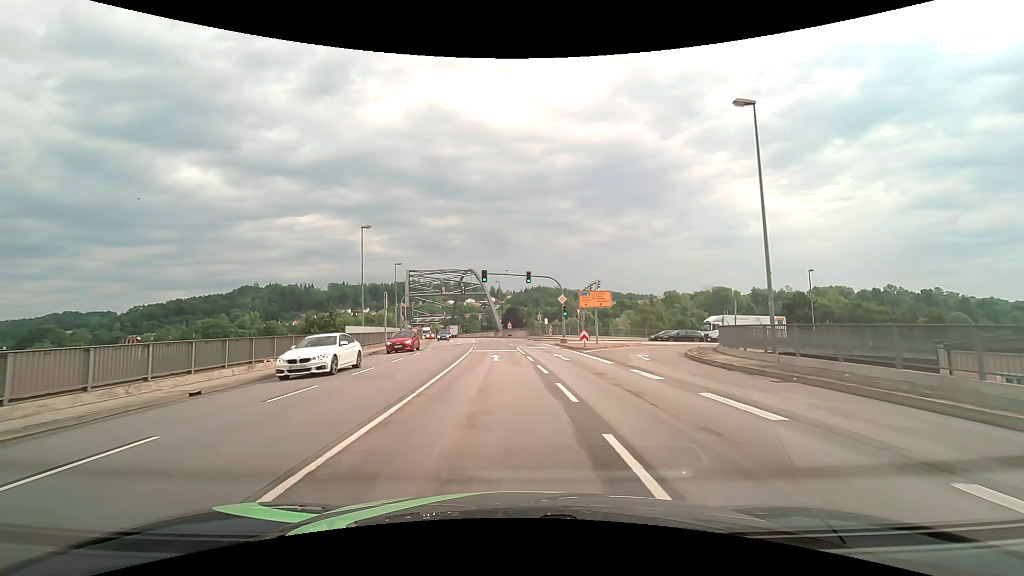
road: primary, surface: asphalt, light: Day
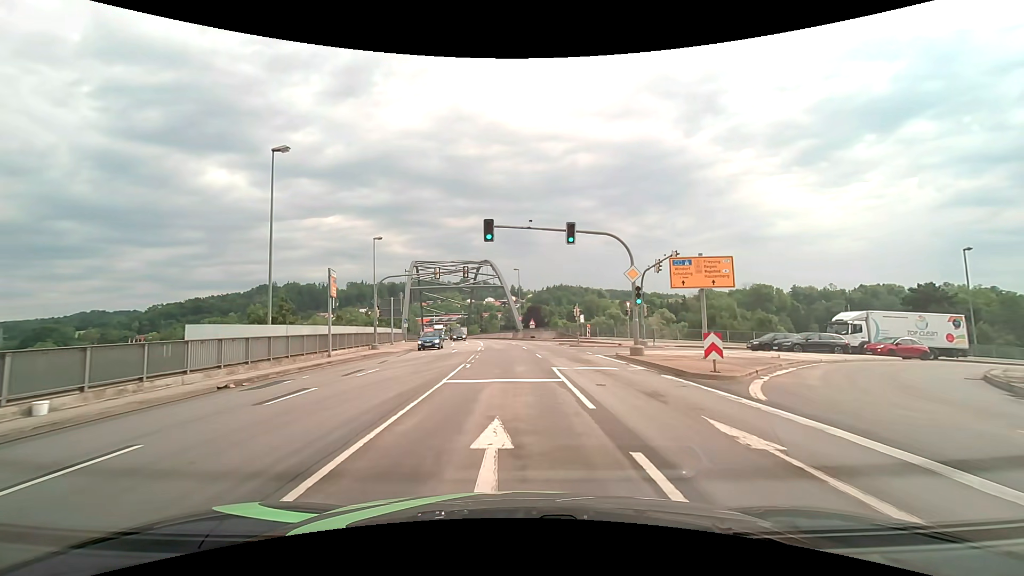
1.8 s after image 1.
(-0.6, +18.8) m; -3°
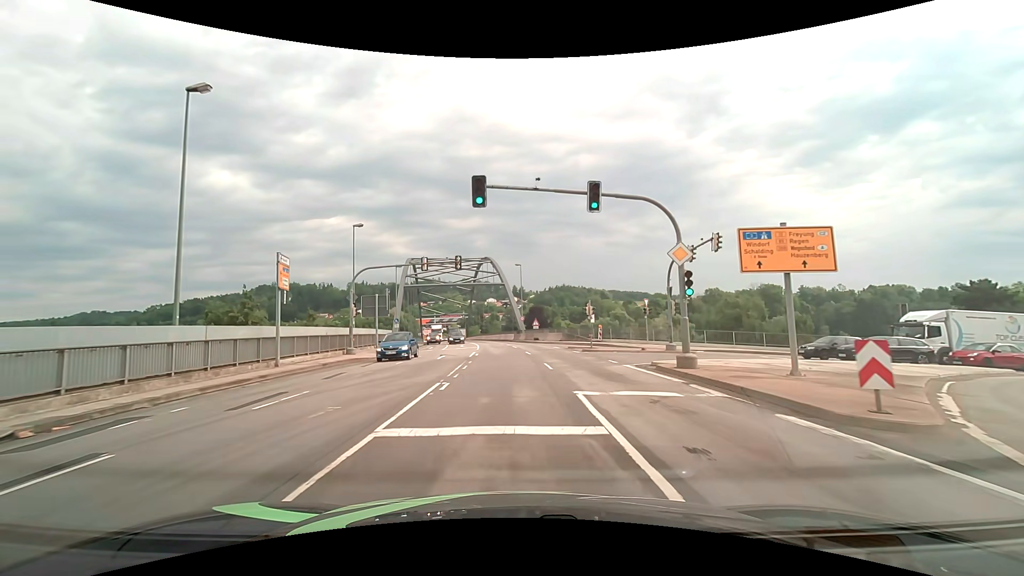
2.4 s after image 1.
(0.0, +6.4) m; 0°
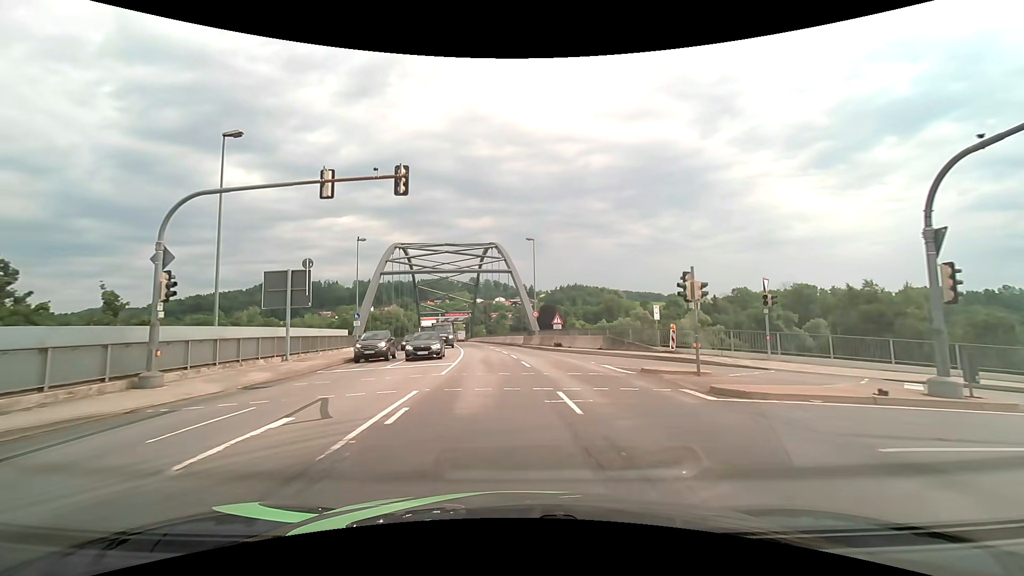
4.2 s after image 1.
(-0.2, +19.4) m; -1°
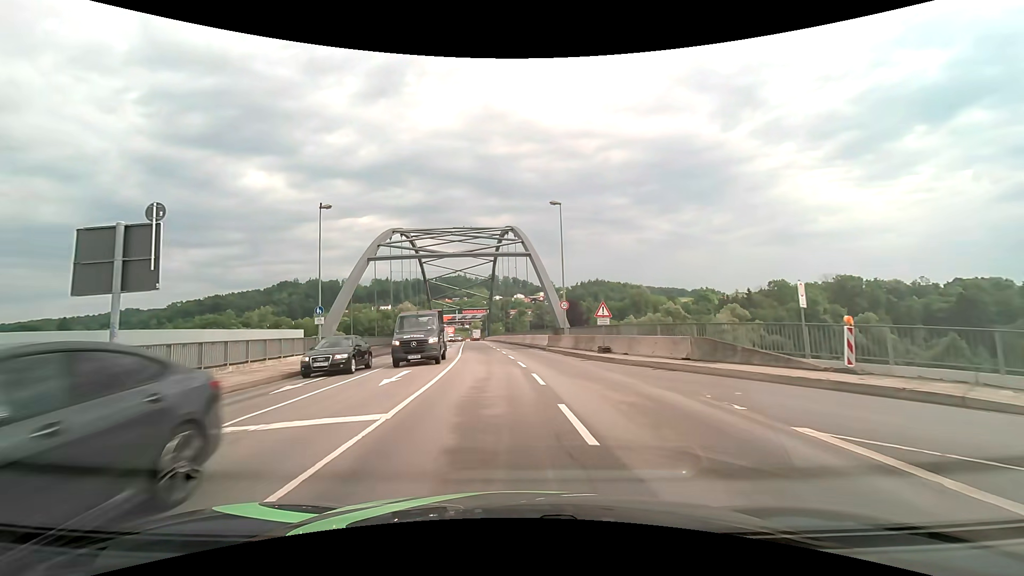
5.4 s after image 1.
(-0.2, +12.8) m; -2°
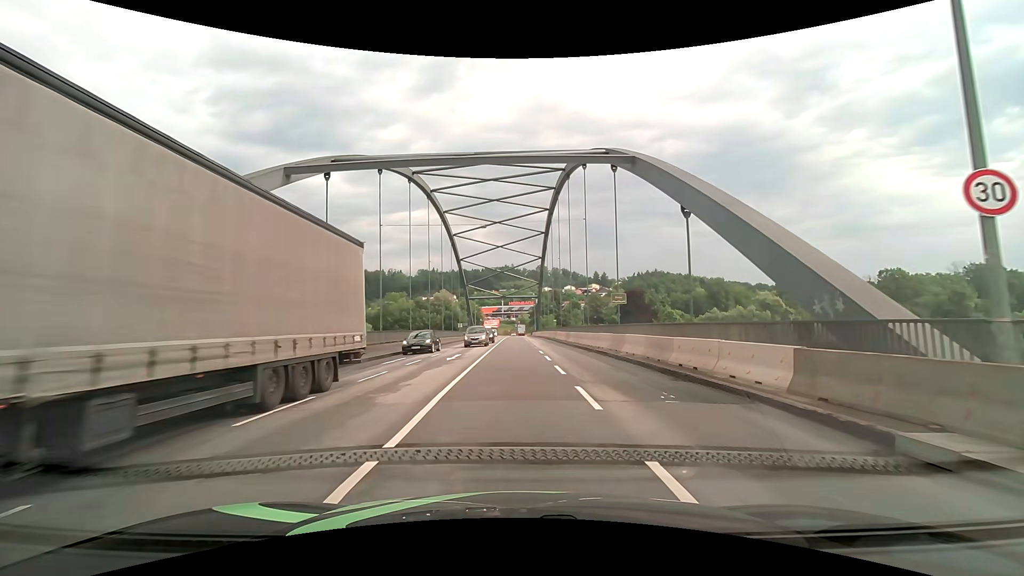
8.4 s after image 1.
(-1.7, +27.7) m; -6°
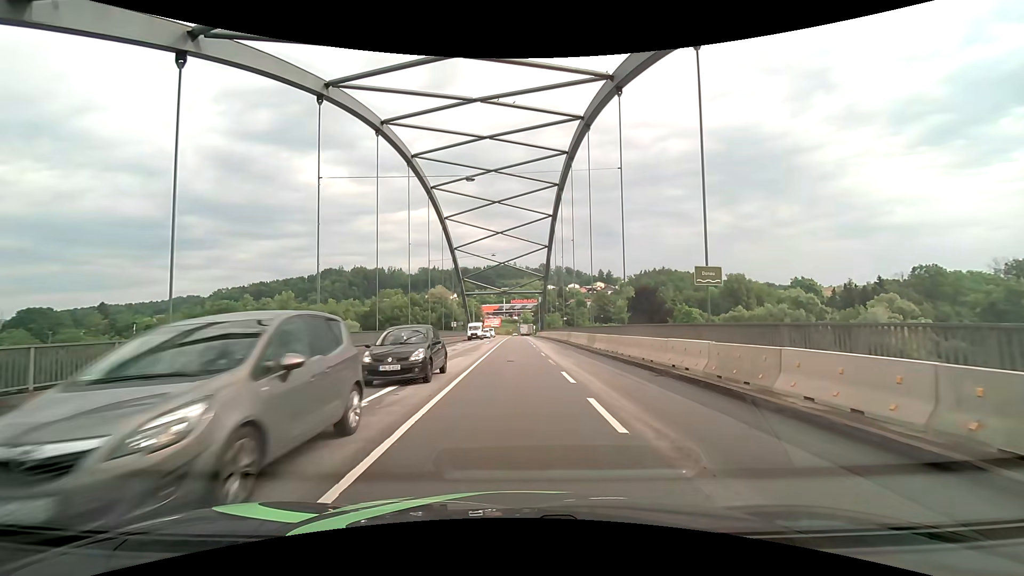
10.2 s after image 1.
(0.0, +13.5) m; -1°
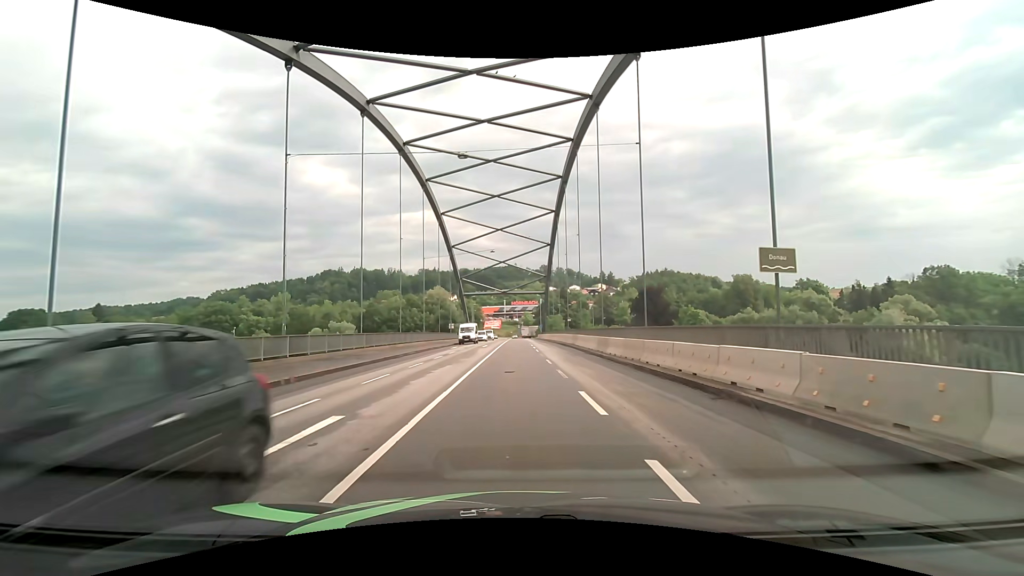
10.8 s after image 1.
(0.0, +4.2) m; +1°
(0, +10) (0, +20) (0, +30) (0, +40) (-1, +50) (-1, +60) (-1, +70) (-1, +80) (-1, +90) (-1, +100) m
